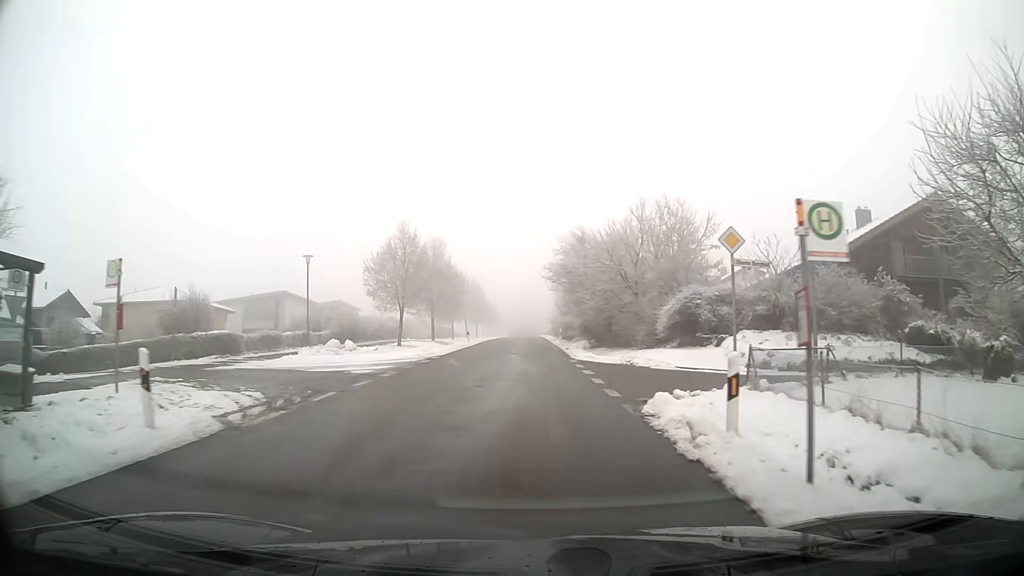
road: tertiary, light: Day
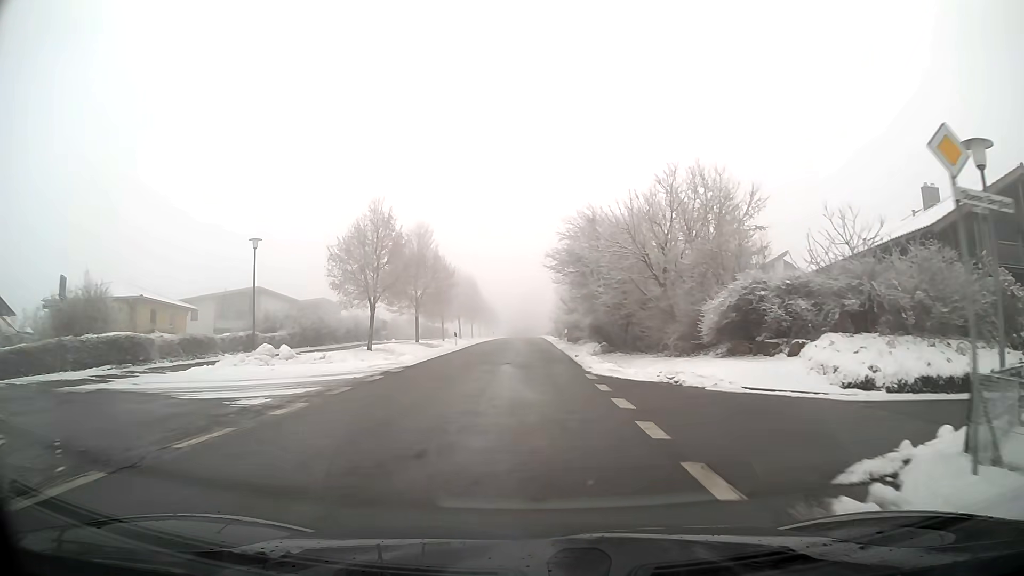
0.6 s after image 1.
(0.0, +7.7) m; 0°
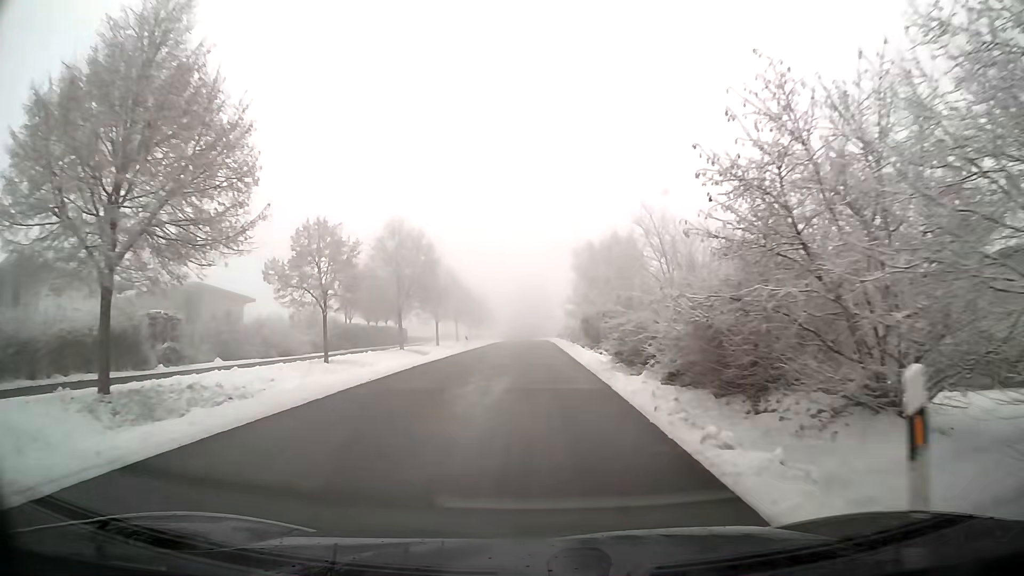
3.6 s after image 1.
(-0.1, +37.6) m; 0°
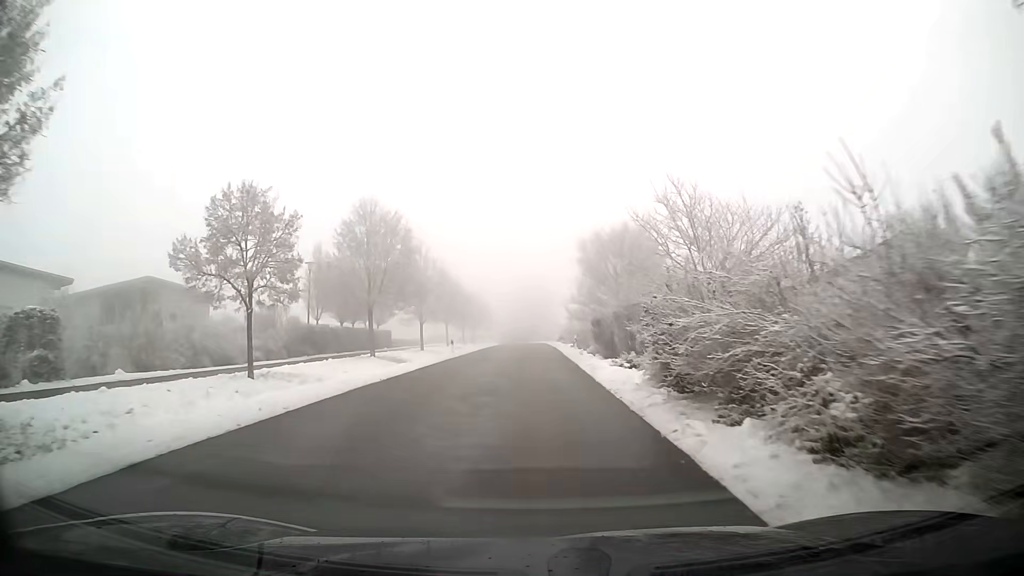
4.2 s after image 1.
(0.0, +7.5) m; 0°
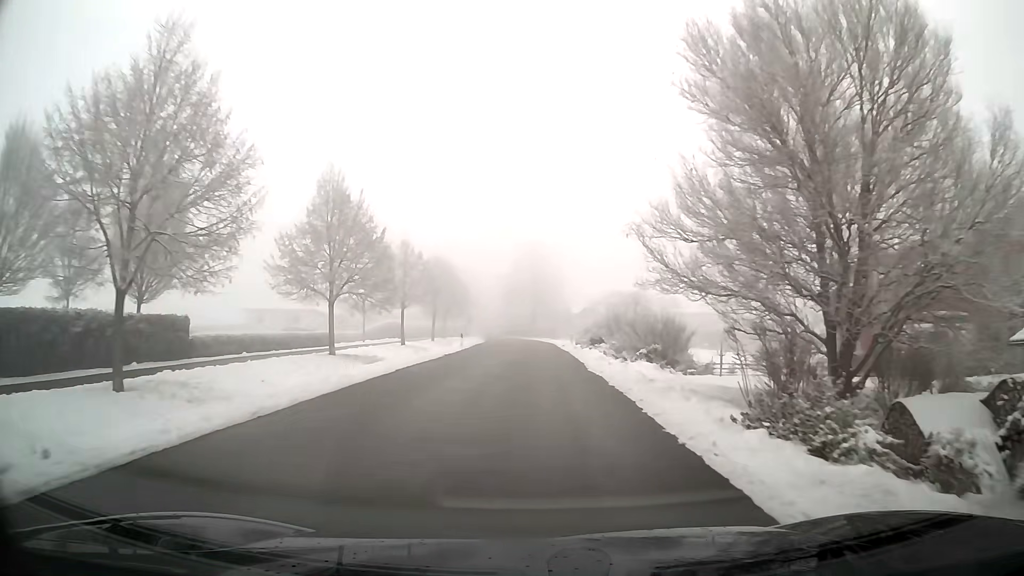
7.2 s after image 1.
(-0.1, +37.7) m; 0°
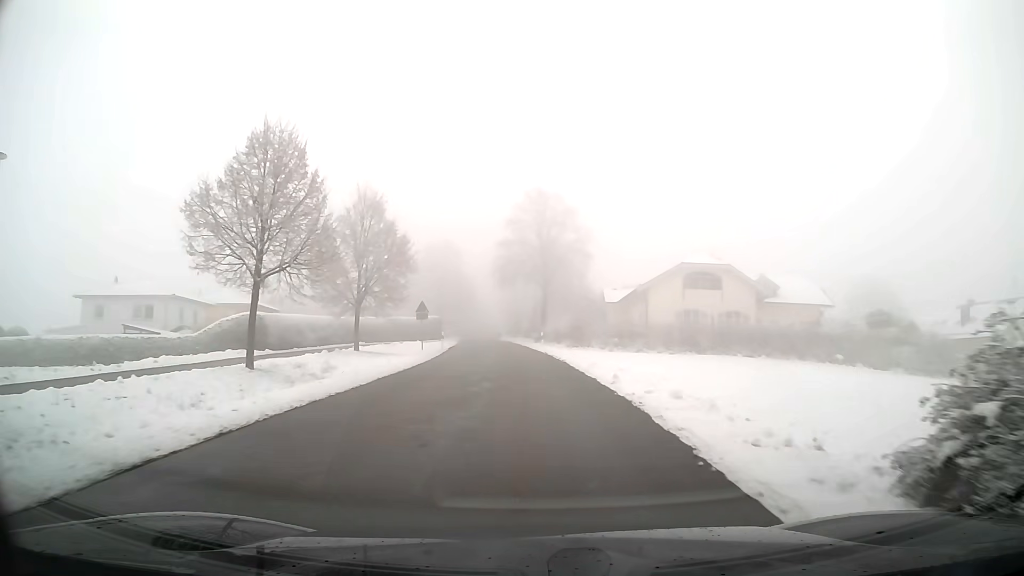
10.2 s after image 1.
(-0.1, +38.7) m; -1°
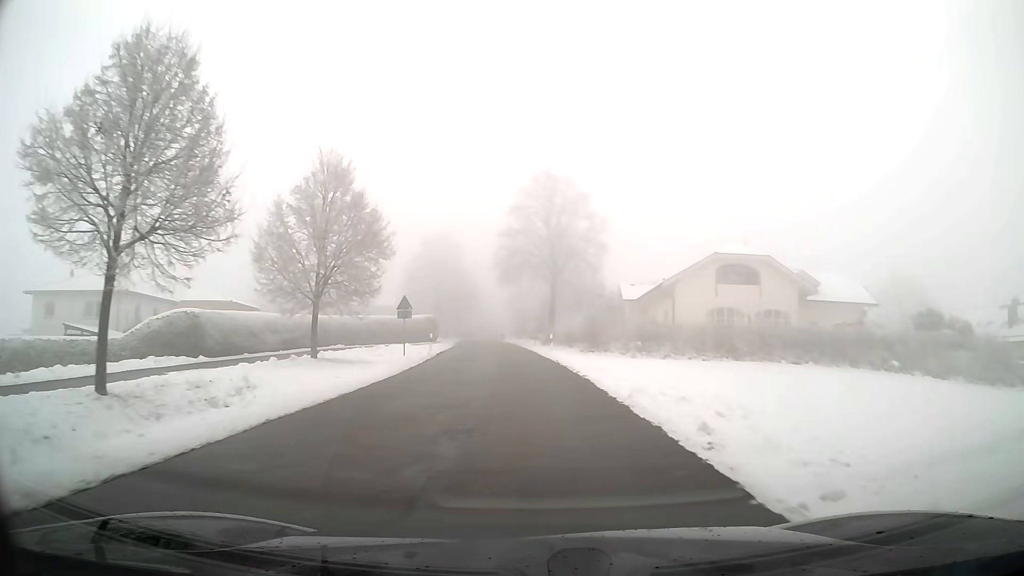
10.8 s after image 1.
(0.0, +7.9) m; -1°
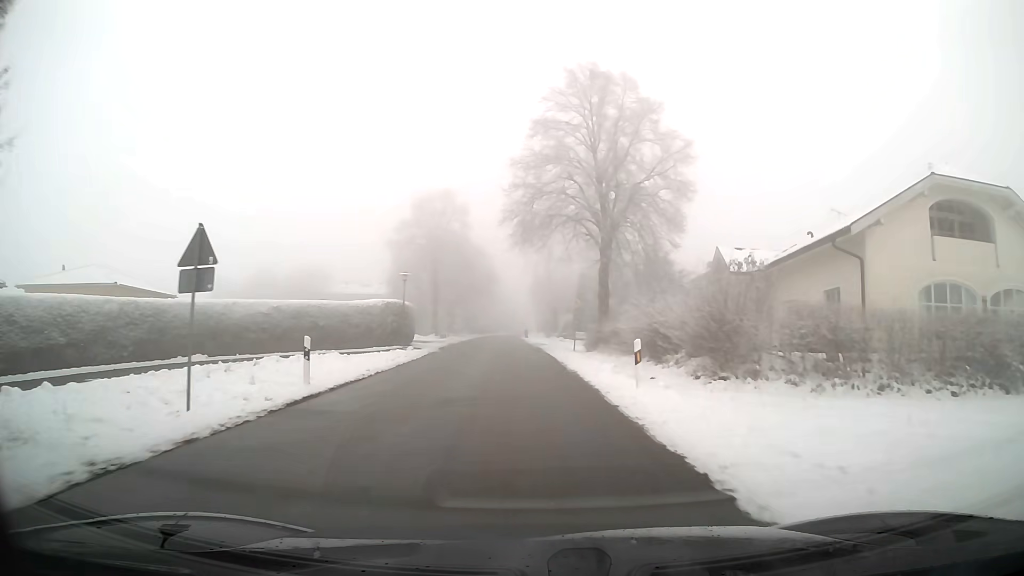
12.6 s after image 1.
(-0.5, +24.1) m; -3°
